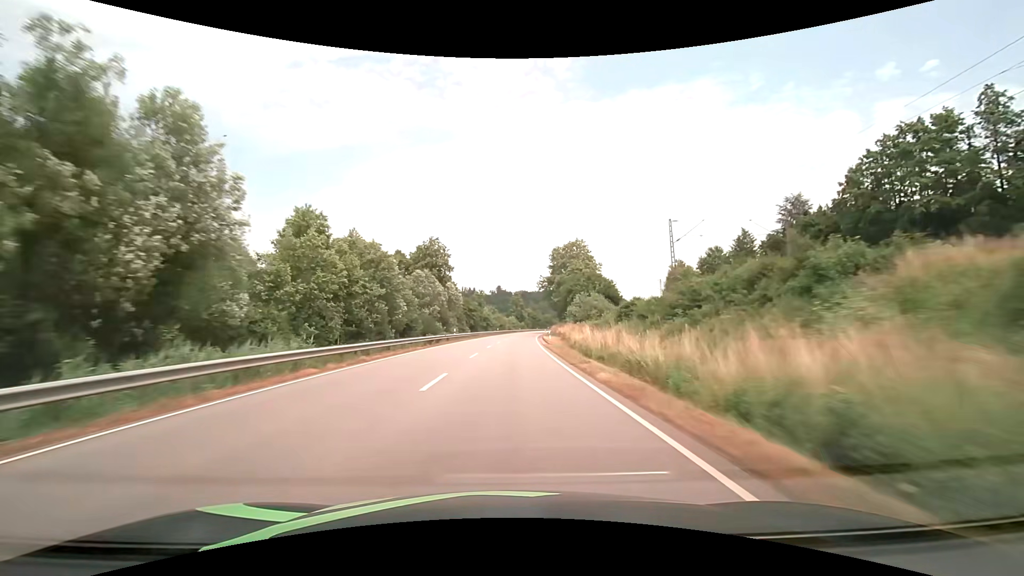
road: primary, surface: asphalt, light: Day
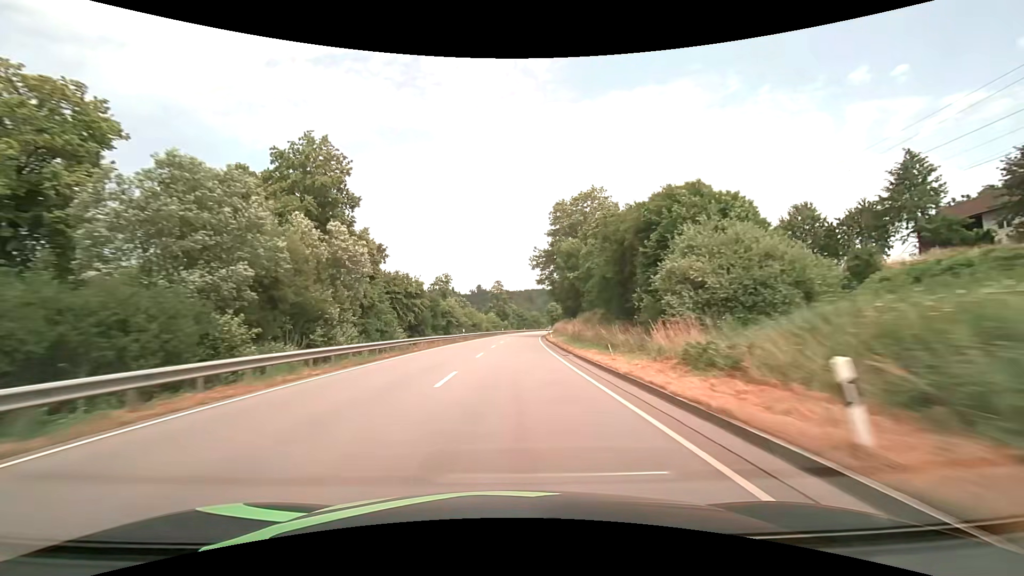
(+0.8, +47.6) m; +2°
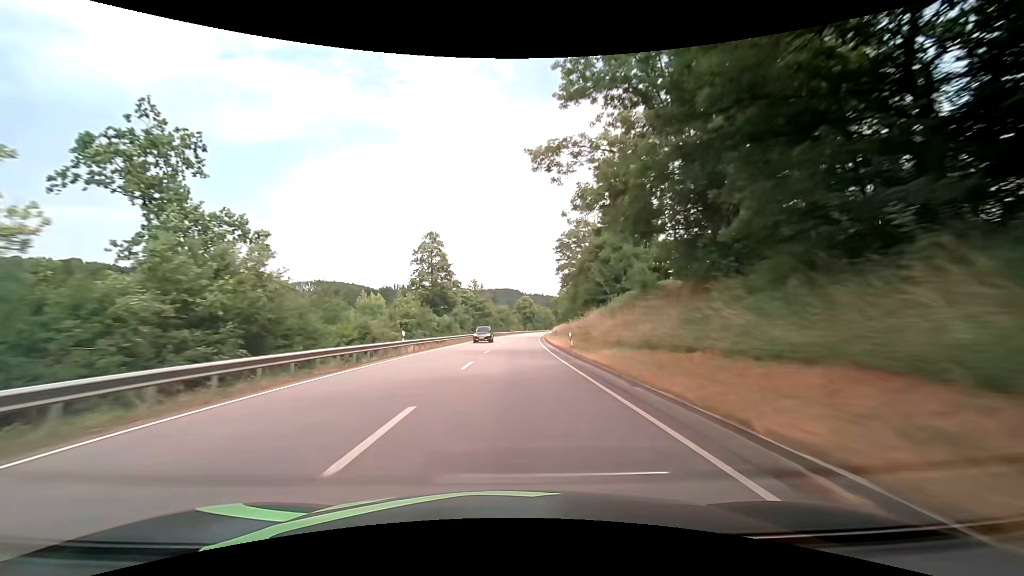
(+2.9, +79.1) m; +4°
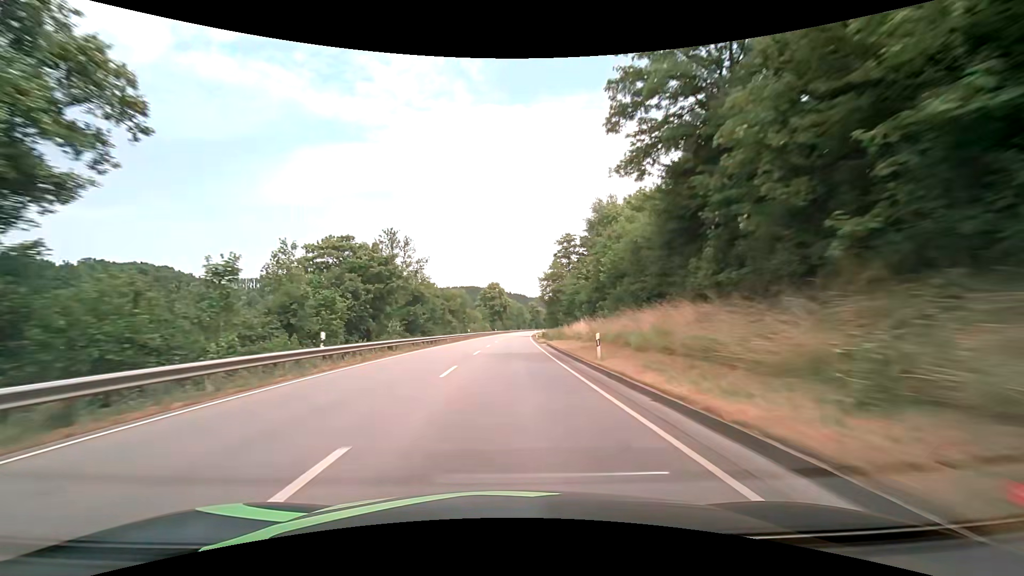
(+2.0, +63.2) m; +4°
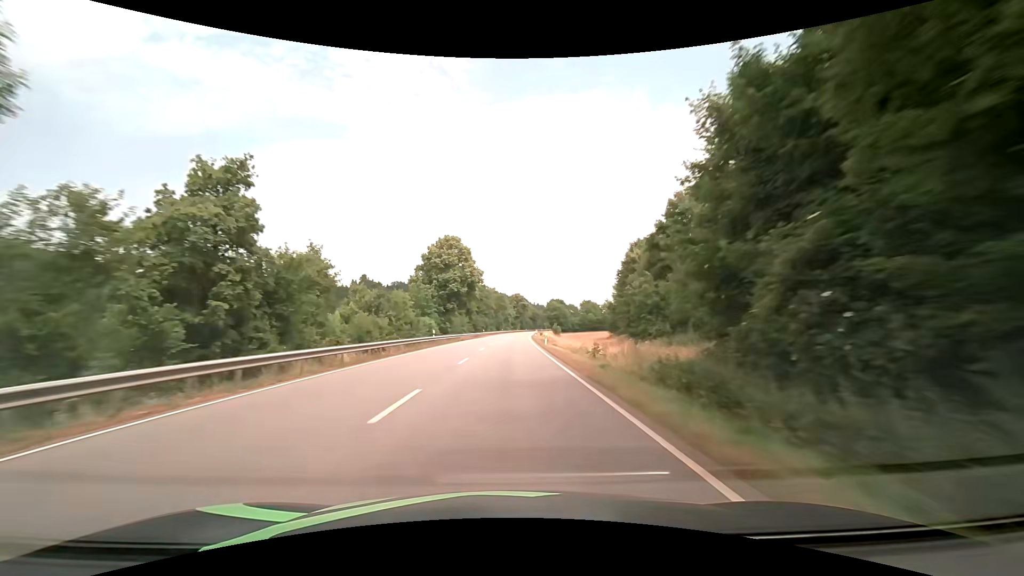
(+1.7, +79.0) m; +2°
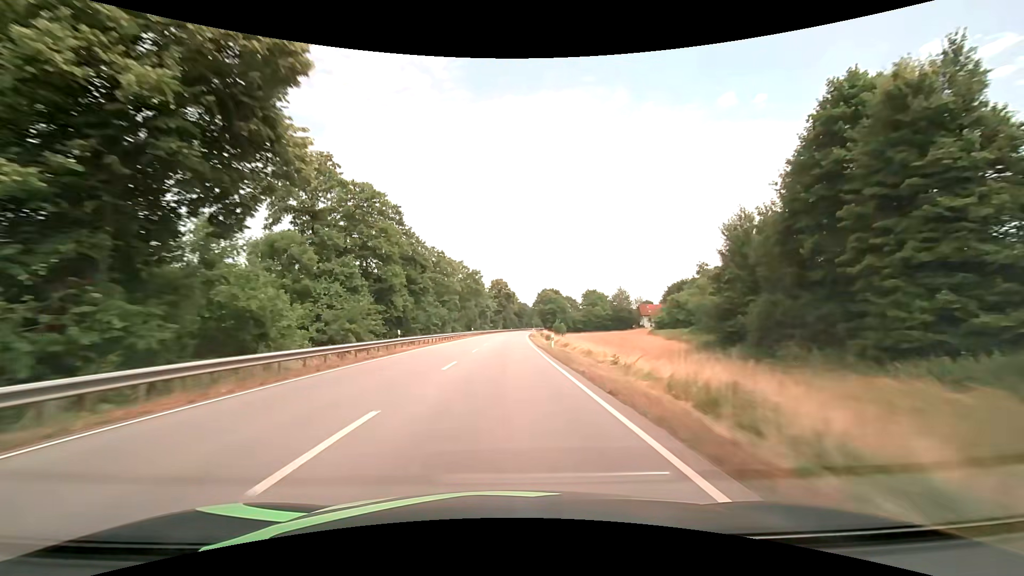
(+1.1, +63.1) m; +2°
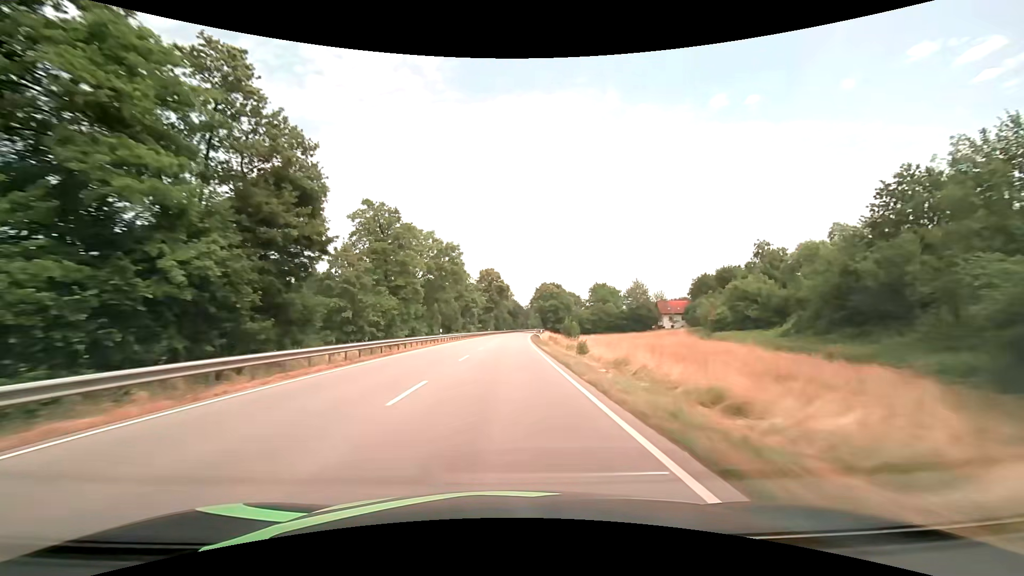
(+0.2, +31.6) m; +1°
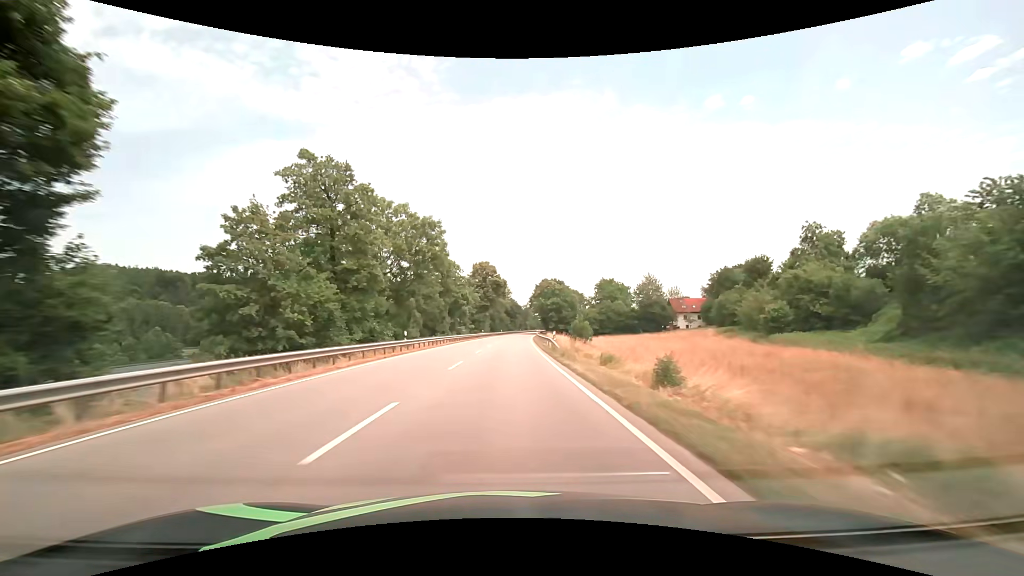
(0.0, +15.8) m; 0°
(0, +10) (0, +20) (0, +30) (0, +40) (+1, +50) (+1, +60) (+1, +70) (+2, +80) (+2, +90) (+3, +100) m
